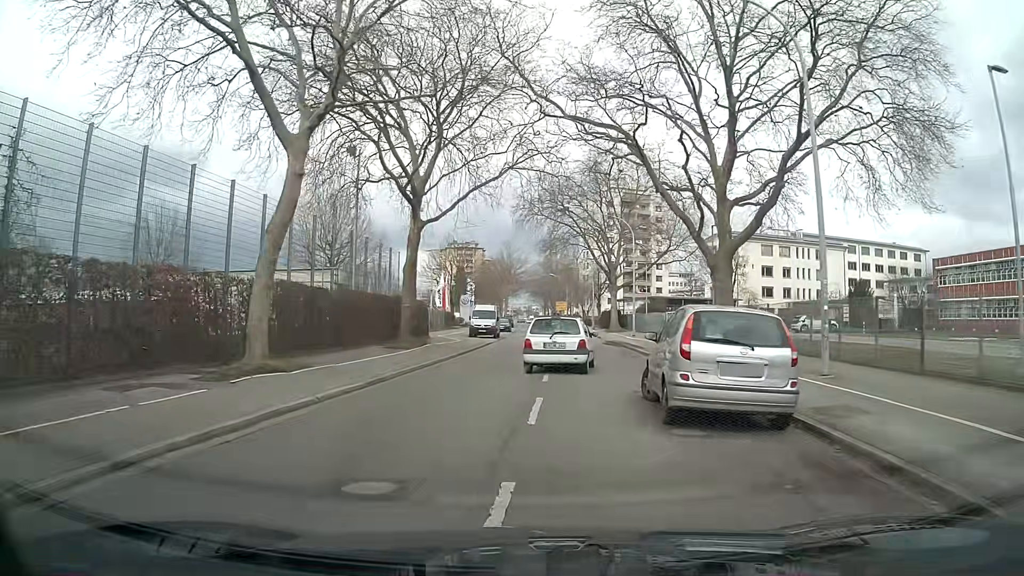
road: tertiary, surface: asphalt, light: Day
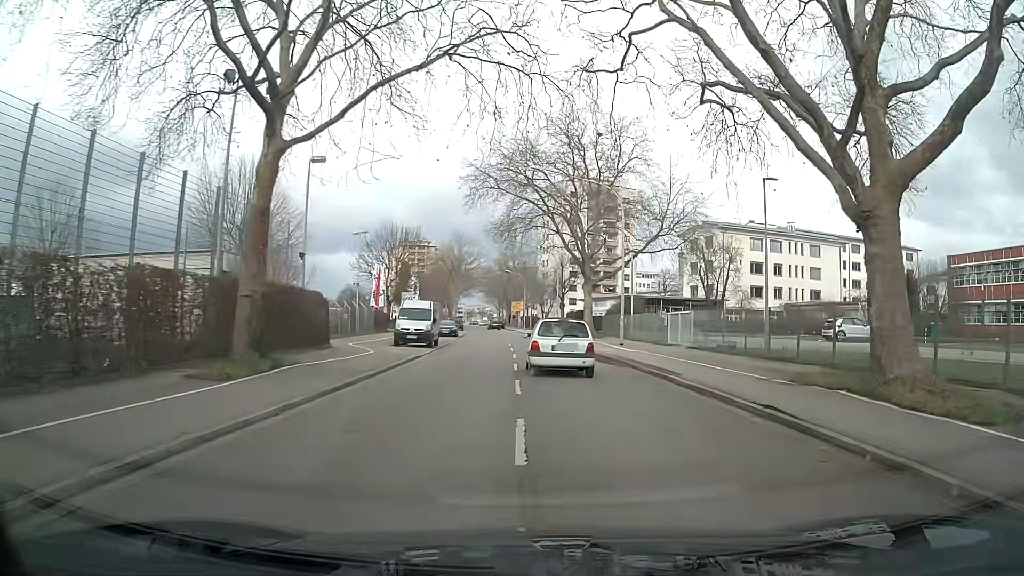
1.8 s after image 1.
(+0.6, +14.3) m; +6°
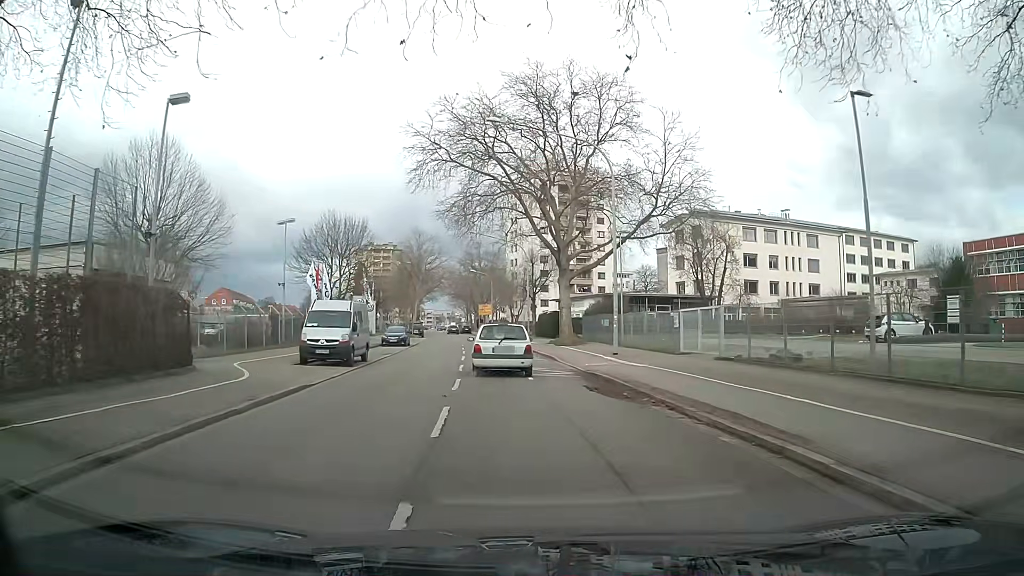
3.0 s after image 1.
(+0.1, +10.3) m; 0°
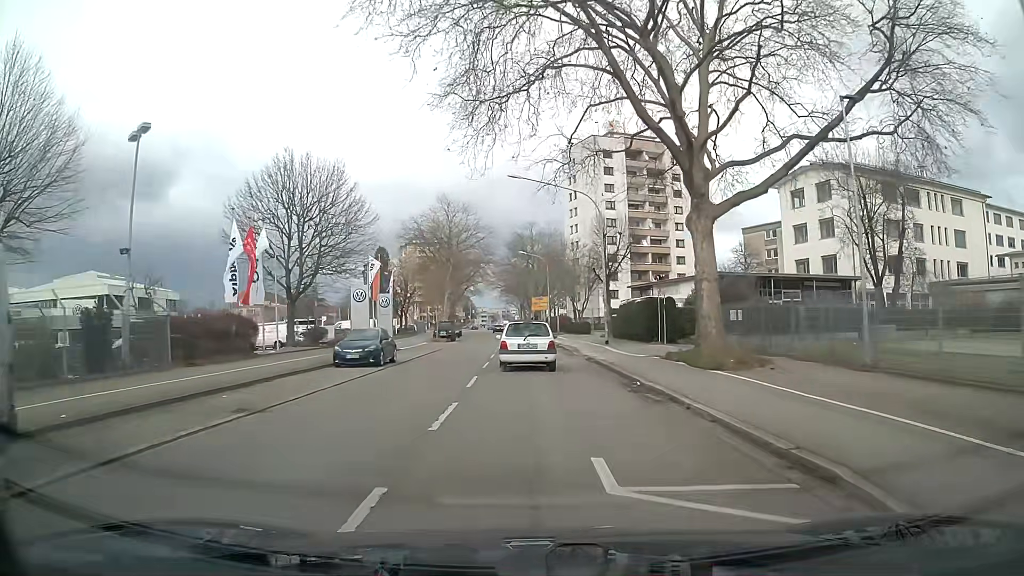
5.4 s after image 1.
(-1.0, +24.0) m; -4°
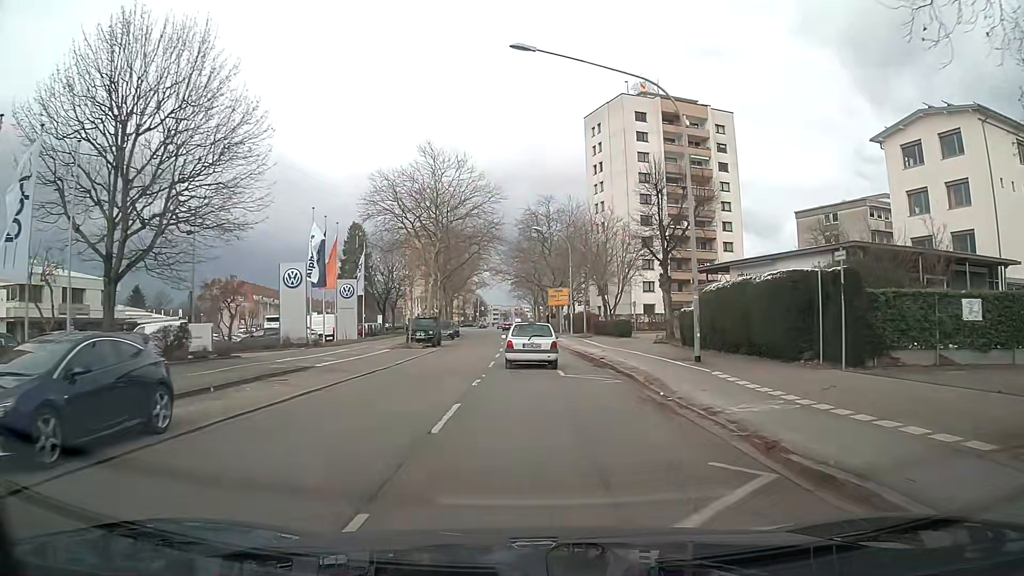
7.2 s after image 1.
(-0.2, +19.3) m; -1°
